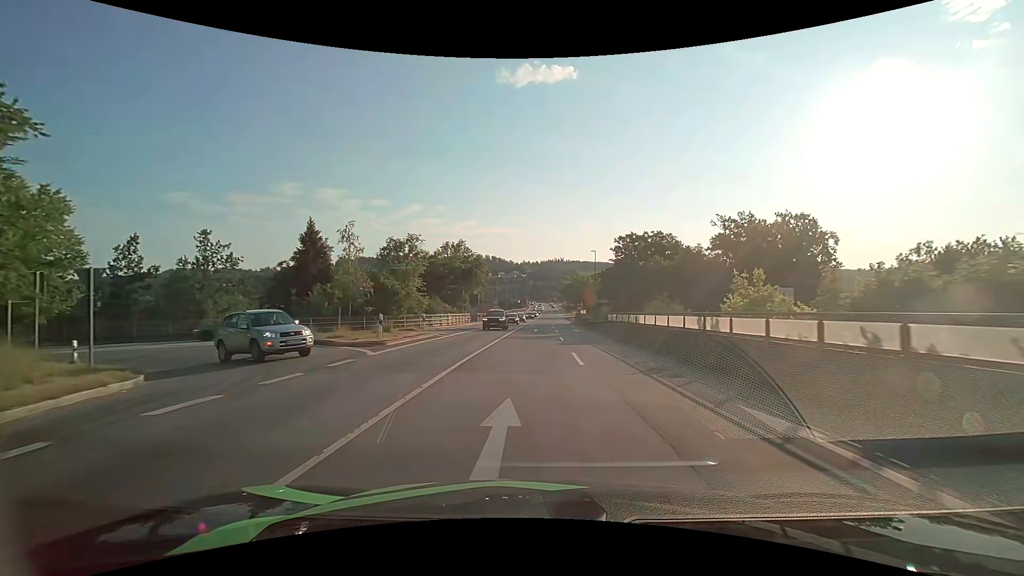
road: primary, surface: asphalt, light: Day
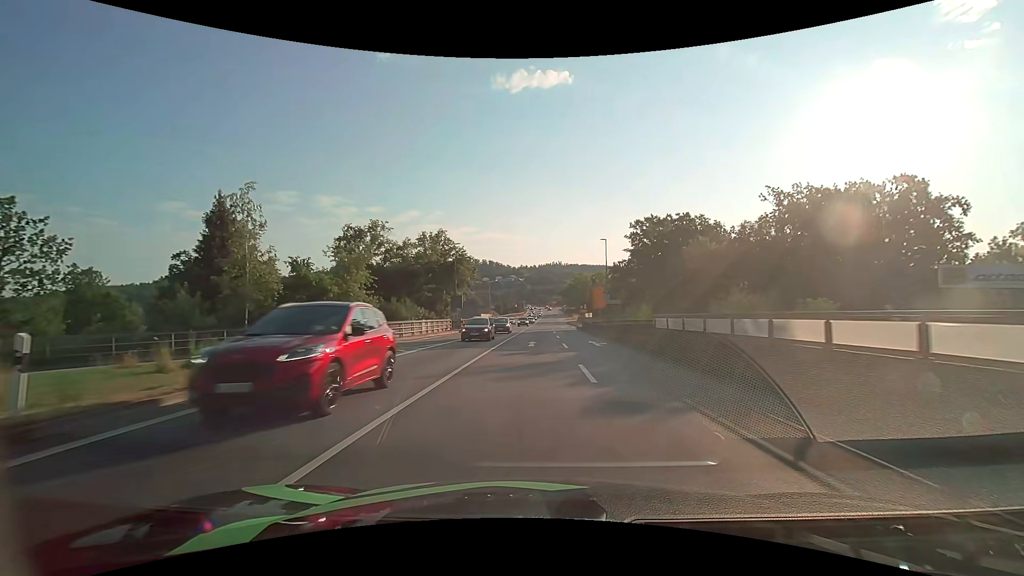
(+0.1, +14.6) m; 0°
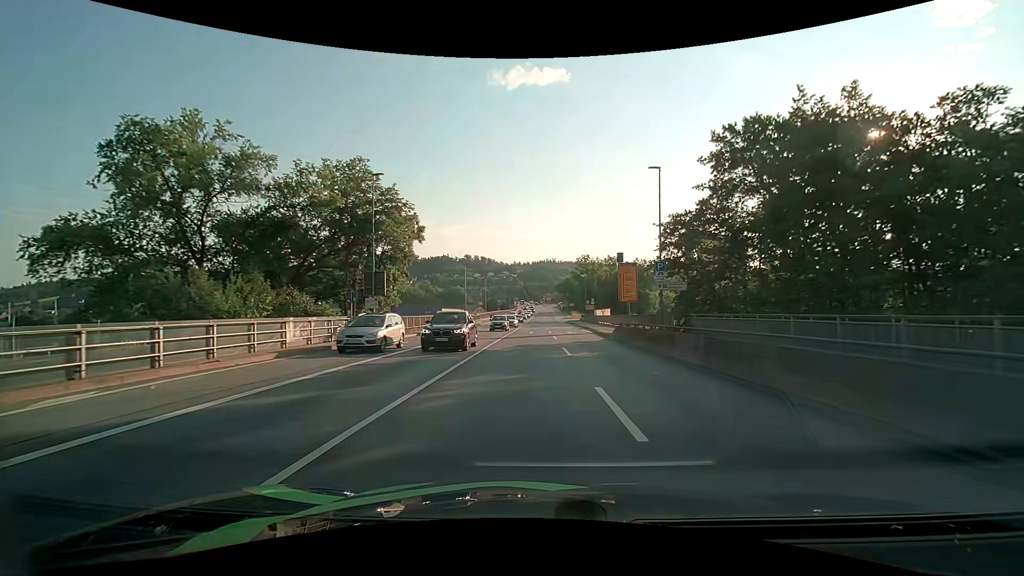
(+0.1, +28.9) m; +1°
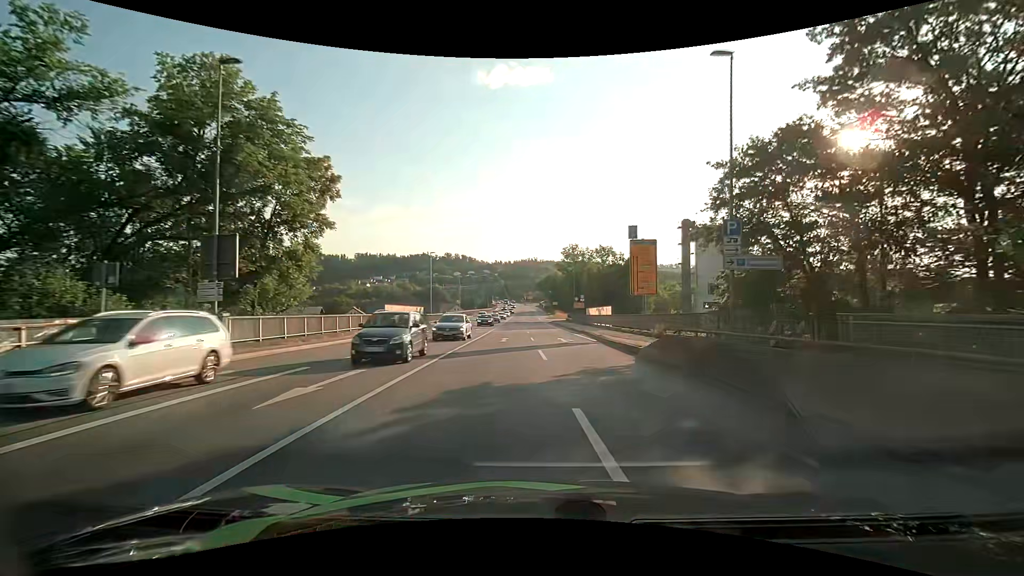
(+0.2, +14.2) m; +2°
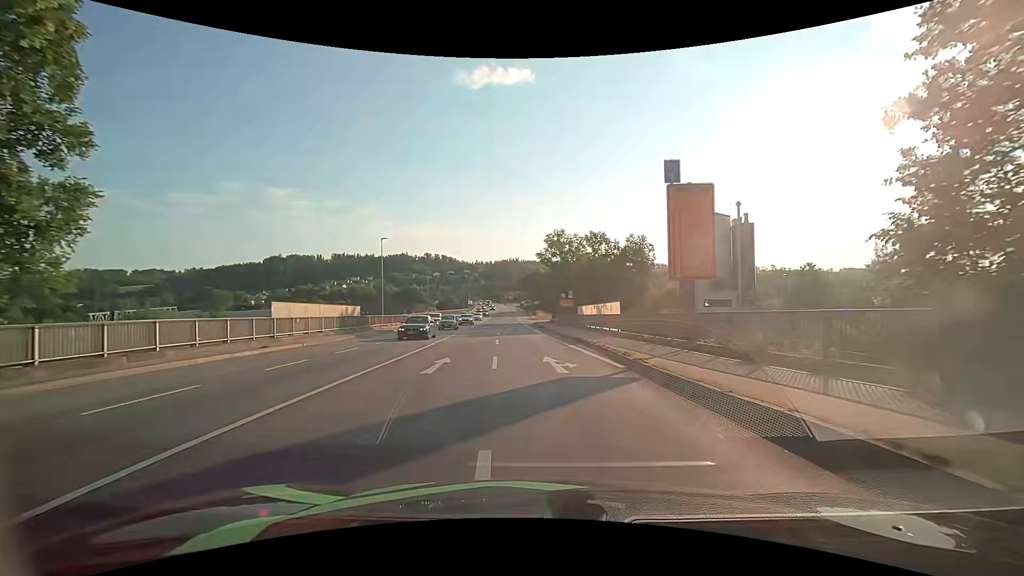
(+0.4, +14.1) m; +2°
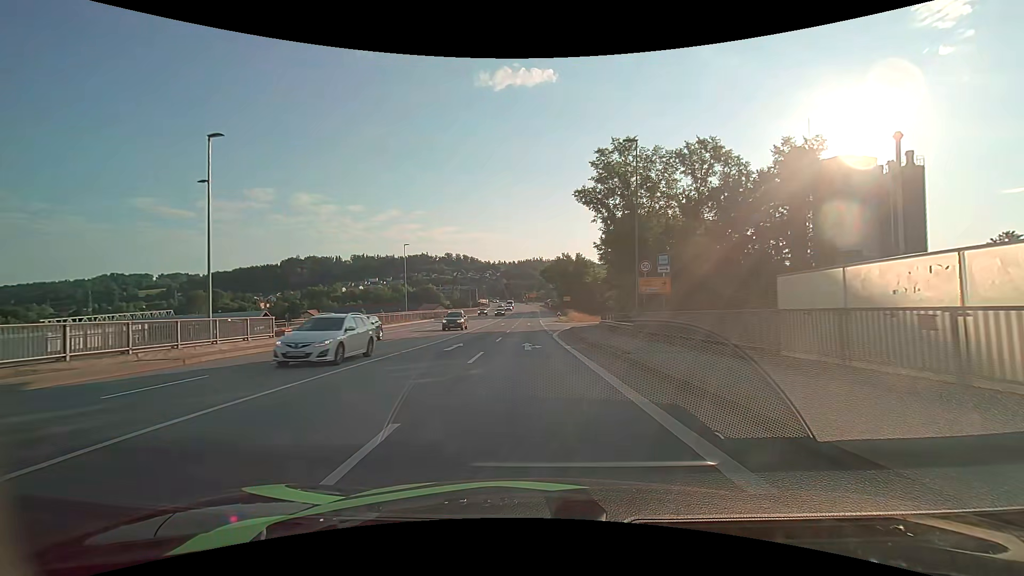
(-1.1, +34.5) m; -3°
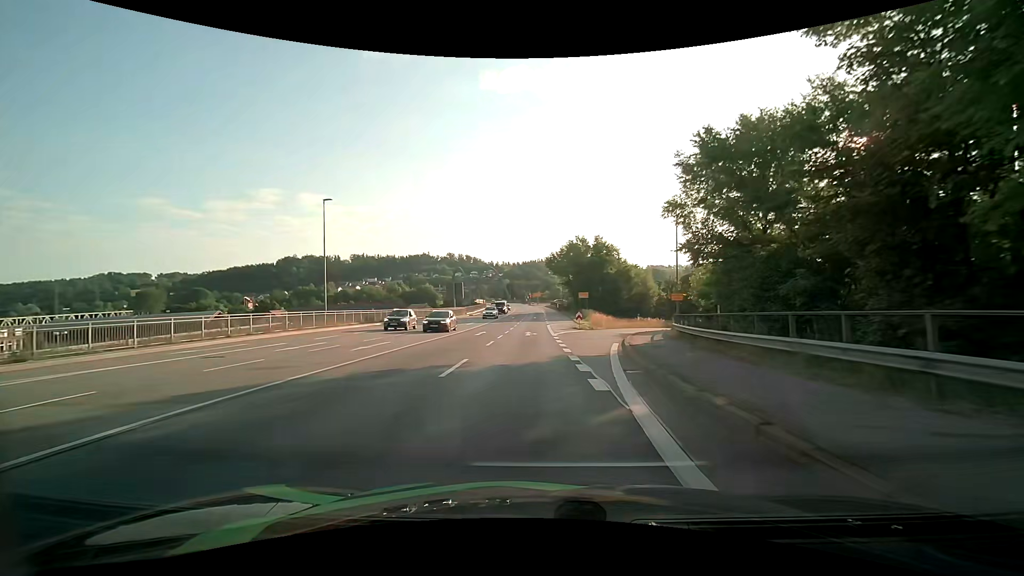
(-0.4, +27.5) m; -1°
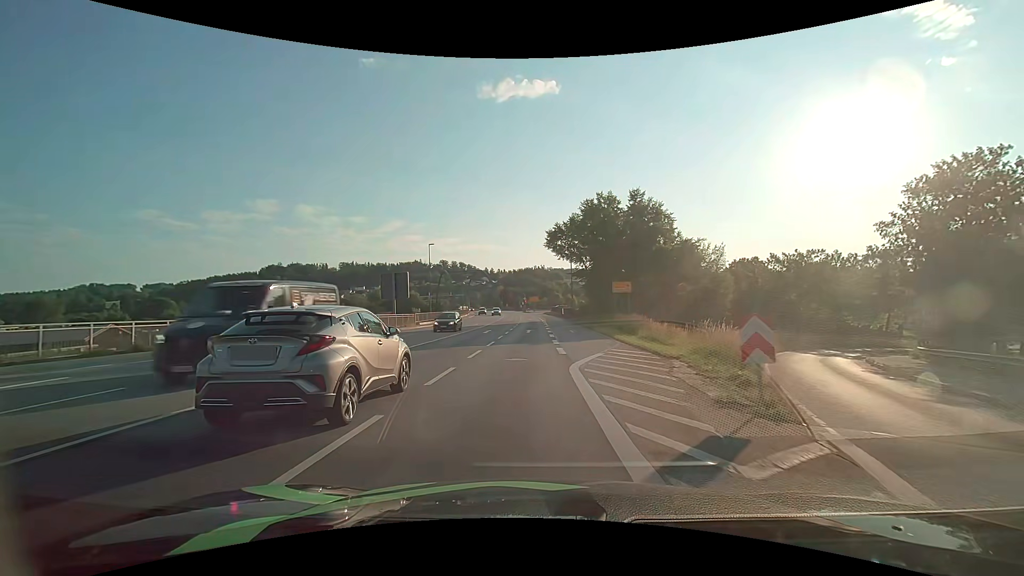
(-0.1, +35.0) m; 0°
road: primary_link
(0, +10) (0, +20) (+1, +30) (+2, +40) (+2, +50) (+2, +60) (+2, +70) (+2, +80) (+1, +90) (+1, +100) m
